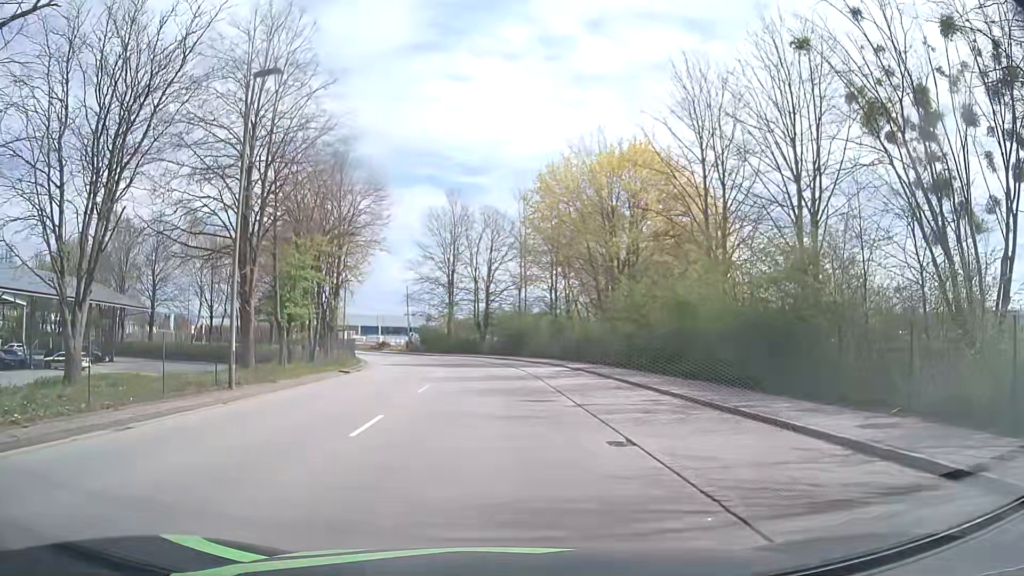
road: tertiary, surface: asphalt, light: Day
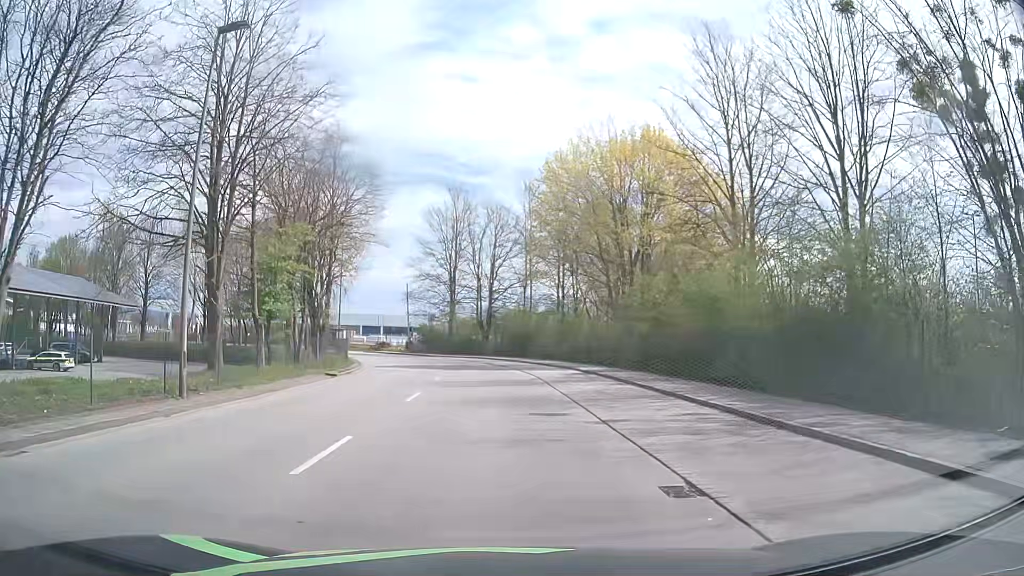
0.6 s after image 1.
(-0.1, +3.0) m; -1°
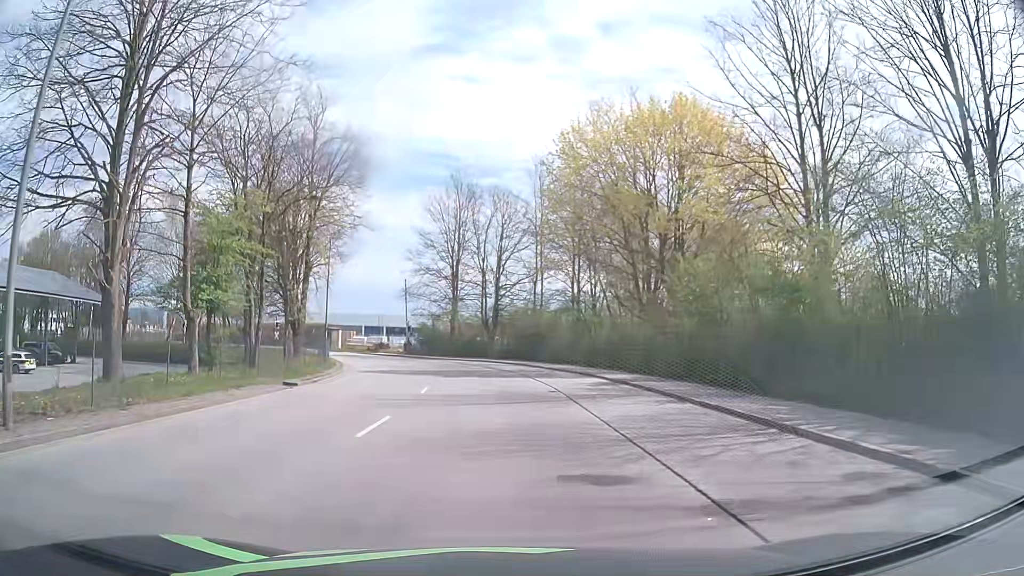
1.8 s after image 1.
(-0.1, +6.1) m; -2°
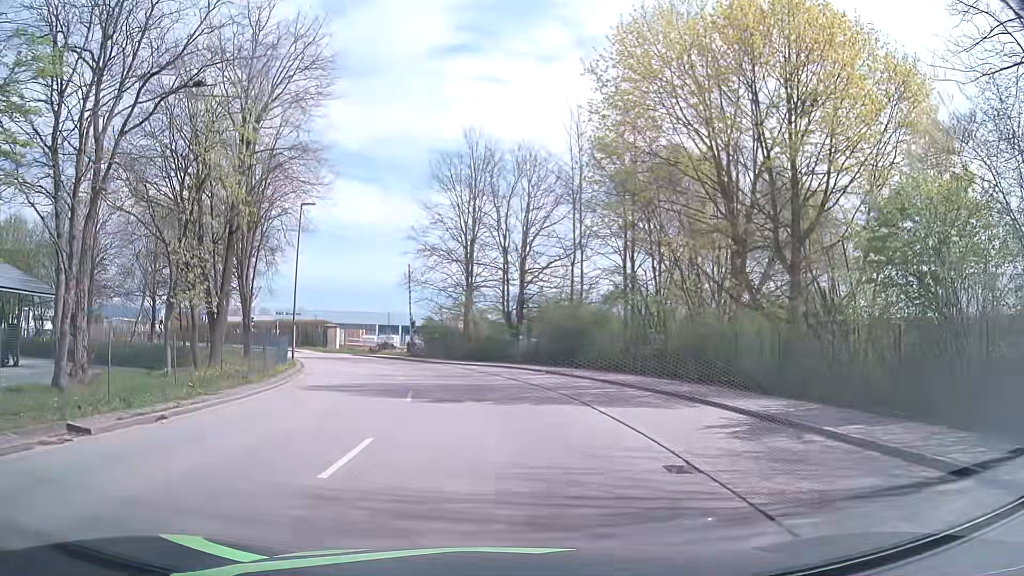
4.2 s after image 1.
(-0.1, +12.2) m; -2°
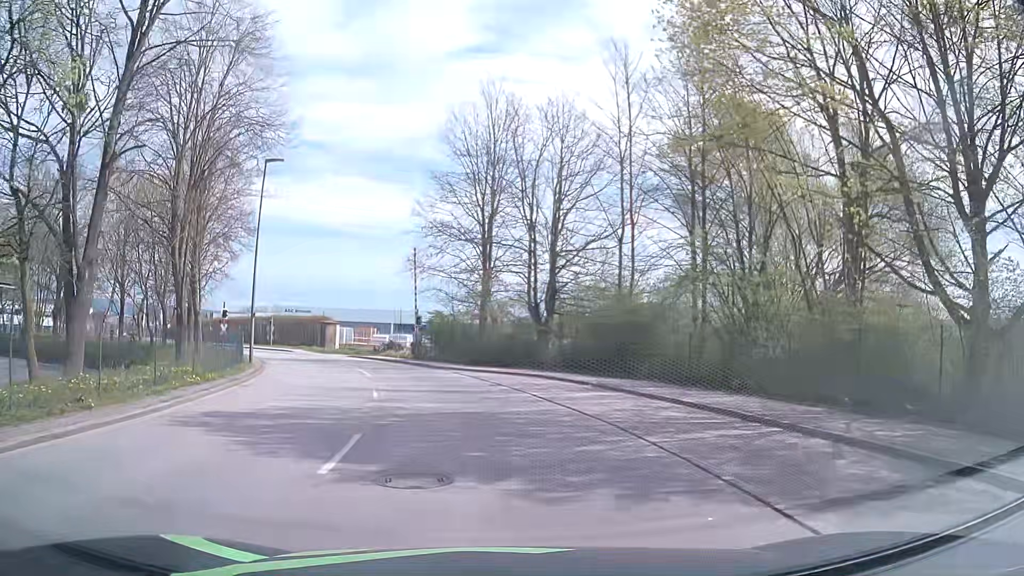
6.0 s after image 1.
(0.0, +9.0) m; -1°
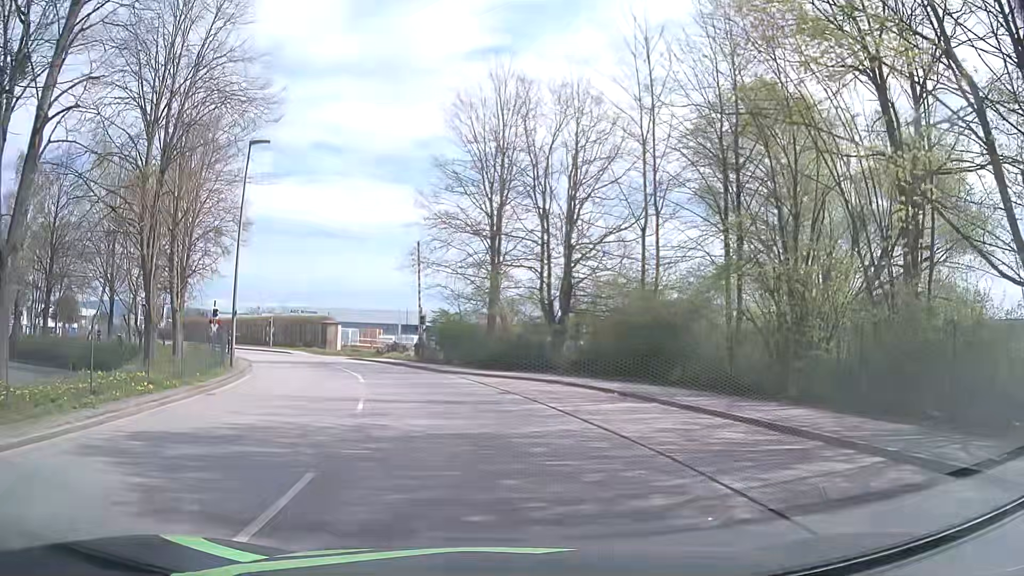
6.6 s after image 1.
(0.0, +2.9) m; +2°
